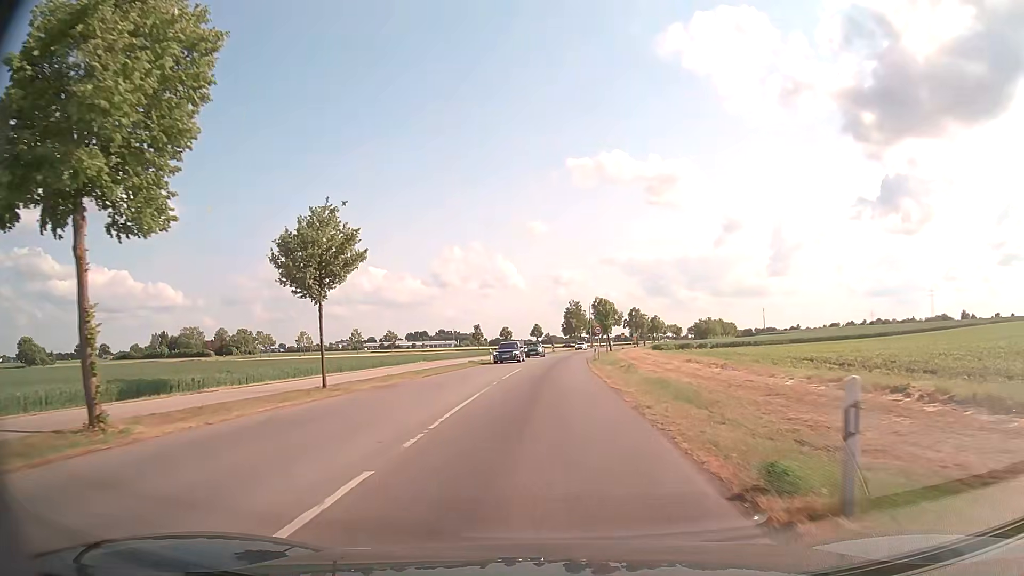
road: tertiary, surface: asphalt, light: Day
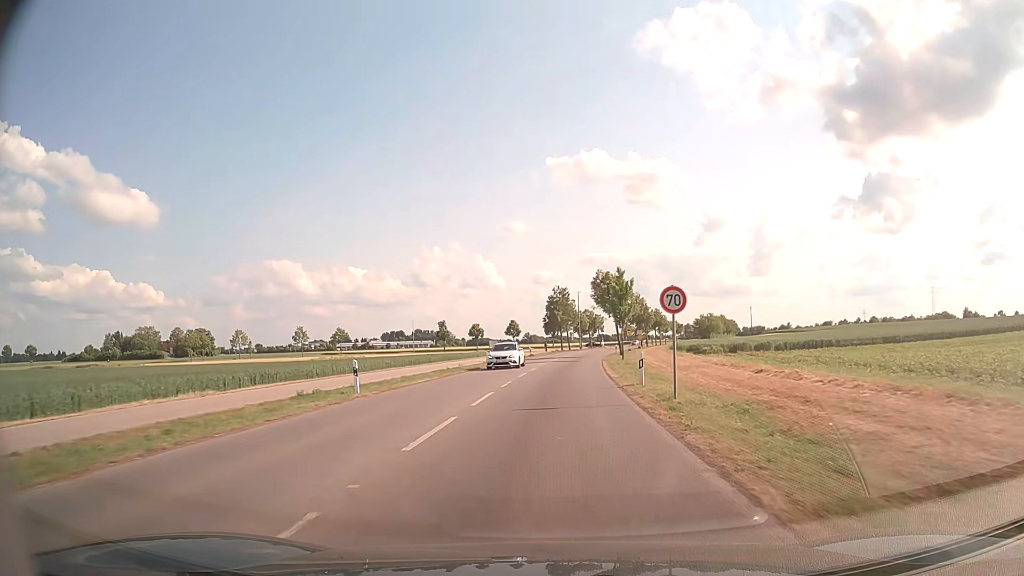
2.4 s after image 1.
(+0.5, +35.4) m; +1°
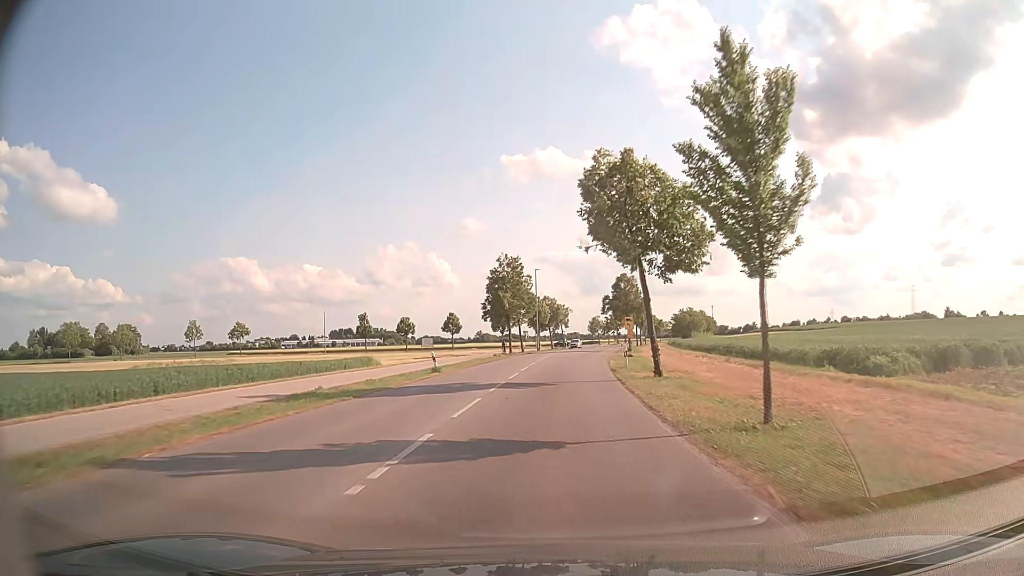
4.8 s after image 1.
(+1.3, +38.6) m; +4°
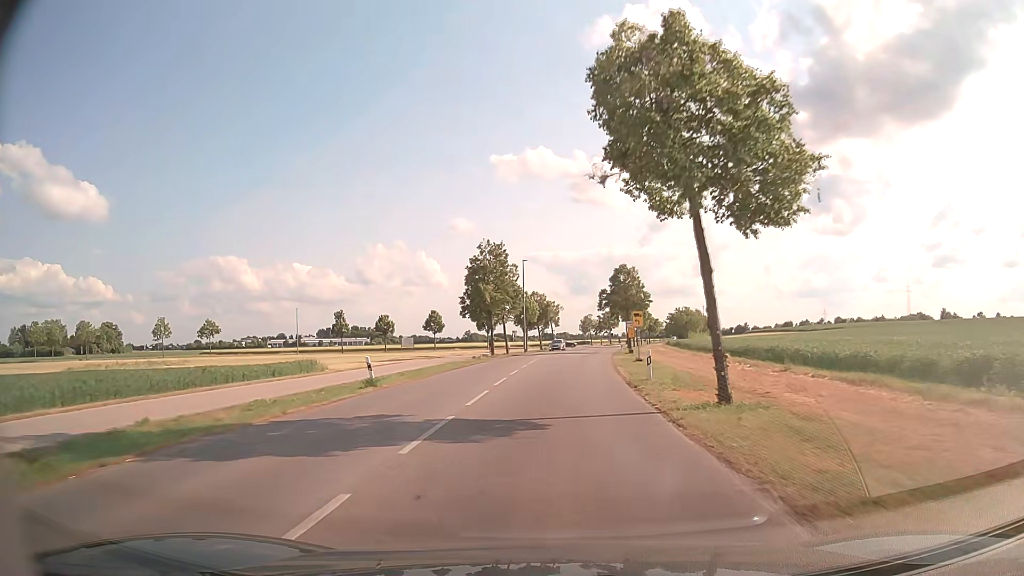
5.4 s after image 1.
(+0.1, +9.9) m; +1°
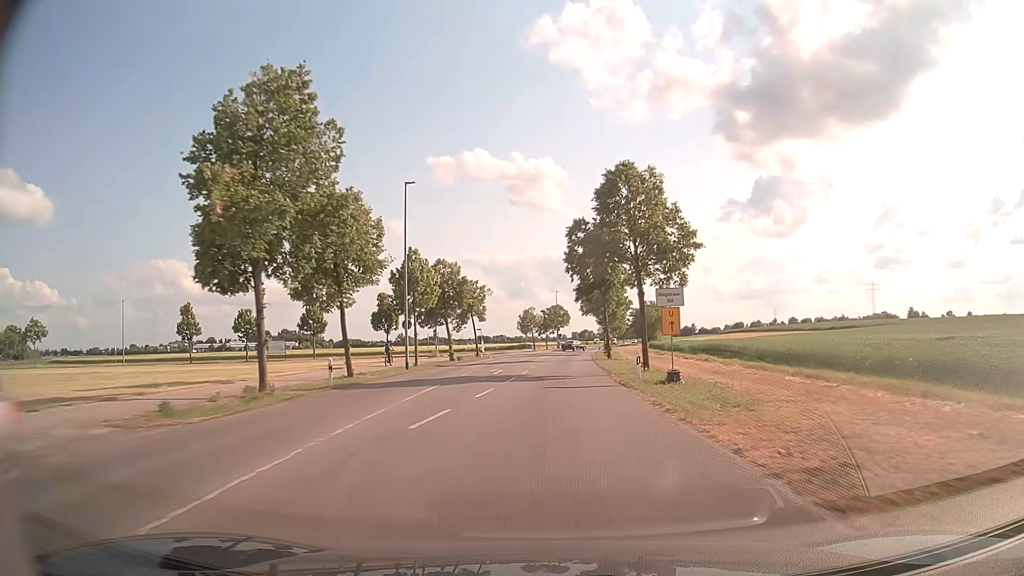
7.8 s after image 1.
(+1.8, +41.3) m; +5°
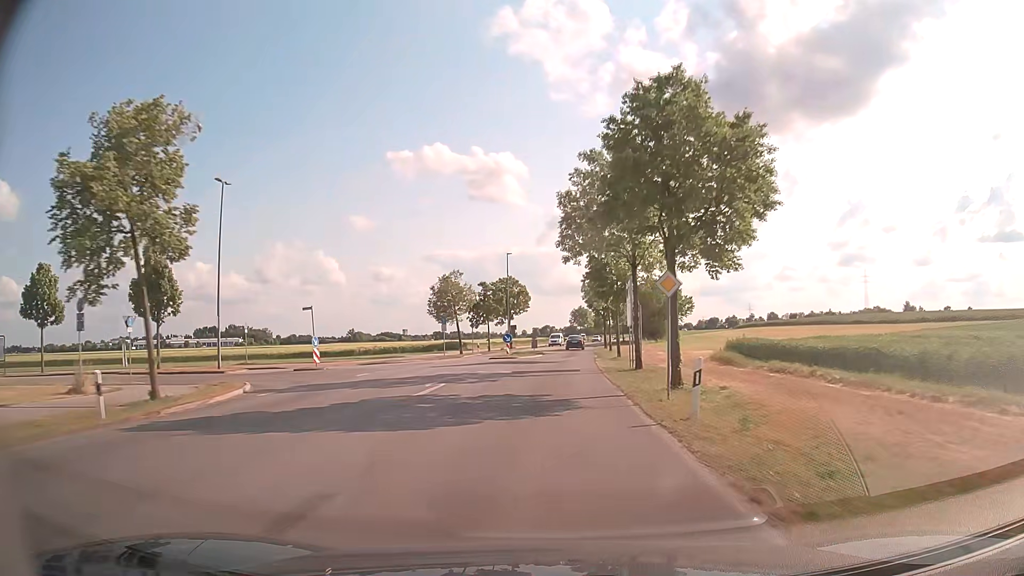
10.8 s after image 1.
(+1.8, +52.2) m; +3°
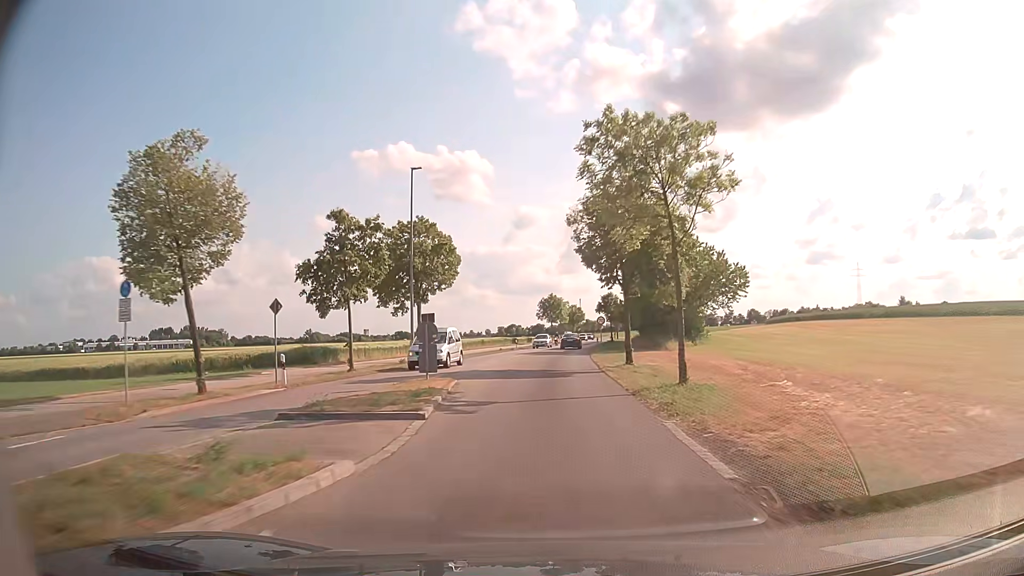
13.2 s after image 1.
(+1.1, +39.5) m; +3°
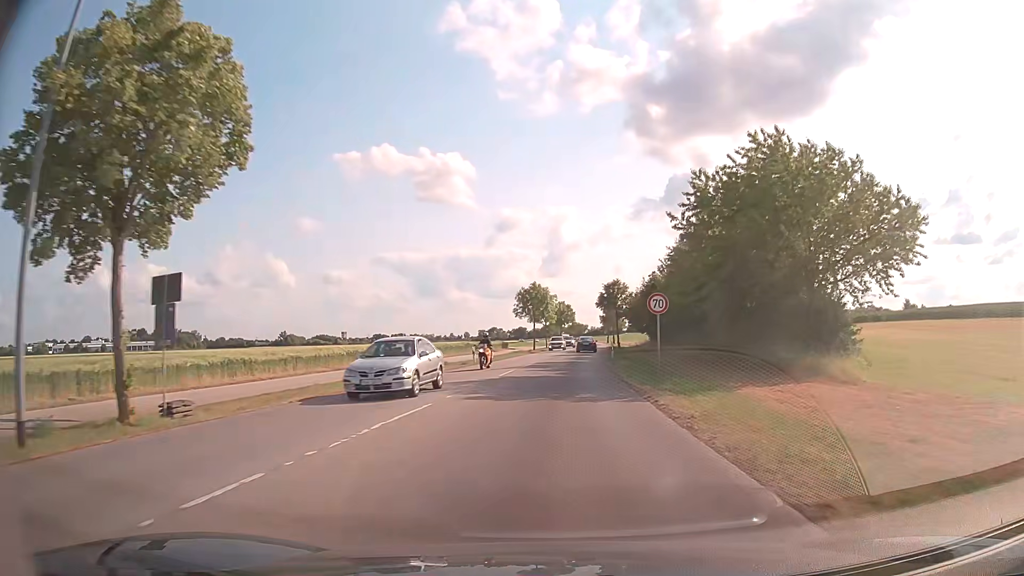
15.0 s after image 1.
(+0.2, +29.0) m; +2°
(0, +10) (0, +20) (+1, +30) (+1, +40) (+2, +50) (+3, +60) (+4, +70) (+5, +80) (+6, +90) (+7, +100) m
